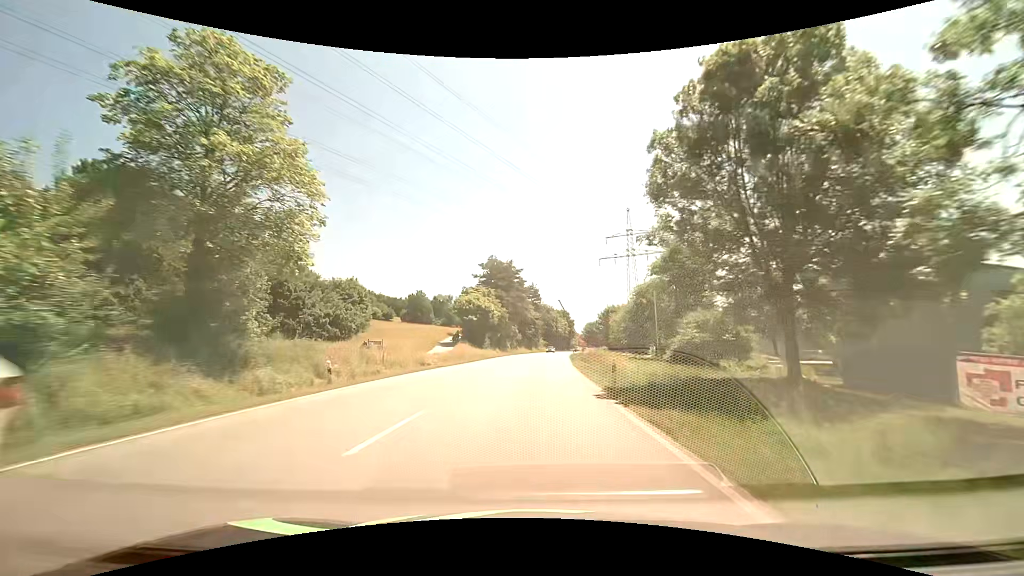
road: primary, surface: asphalt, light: Day
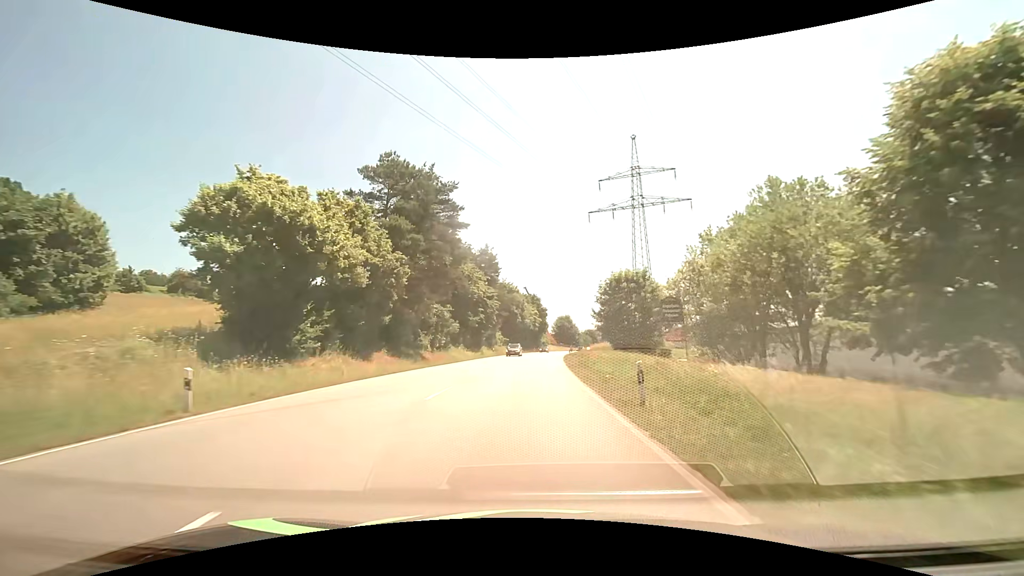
(+2.2, +53.8) m; +4°
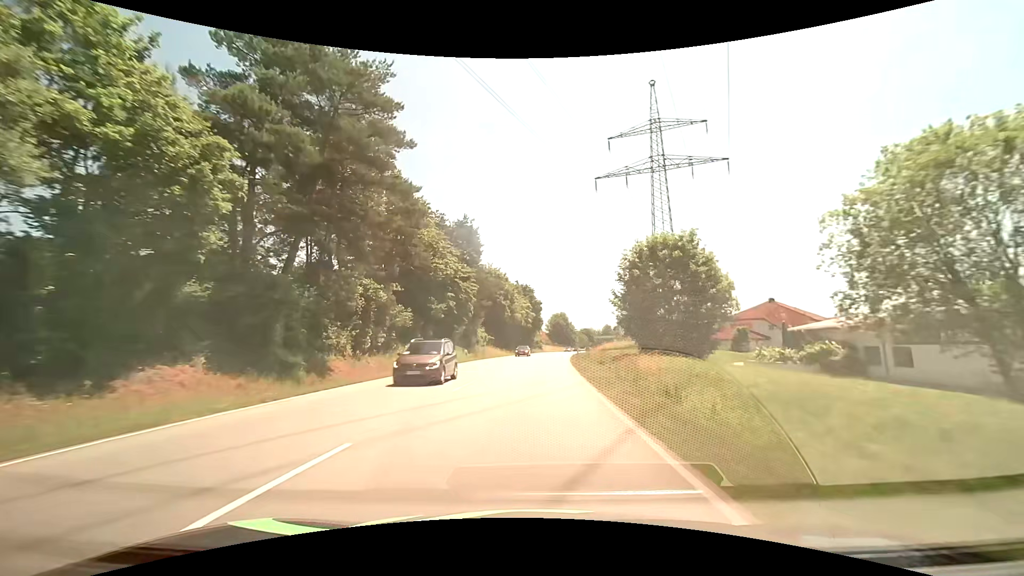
(+0.1, +21.0) m; +1°
(0, +10) (0, +20) (+1, +30) (+1, +40) (+2, +50) (+2, +60) (+3, +70) (+4, +80) (+5, +90) (+7, +100) m
